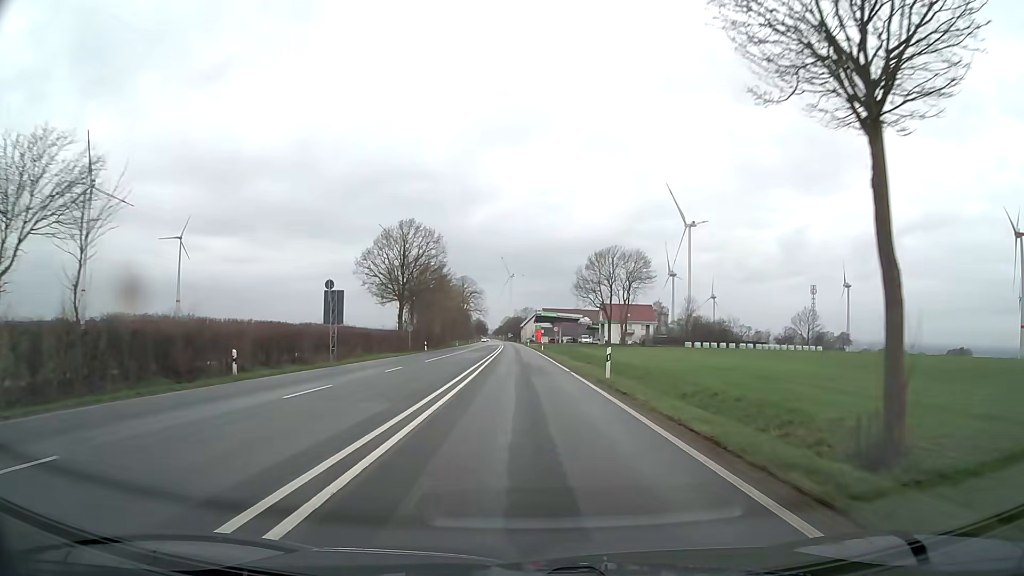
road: primary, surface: asphalt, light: Day
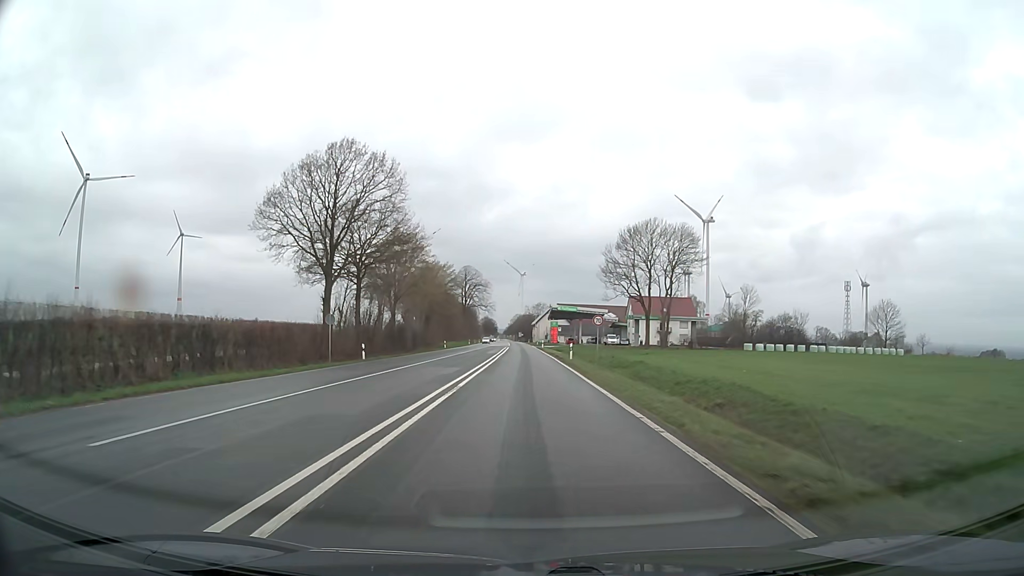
(-0.3, +32.3) m; -1°
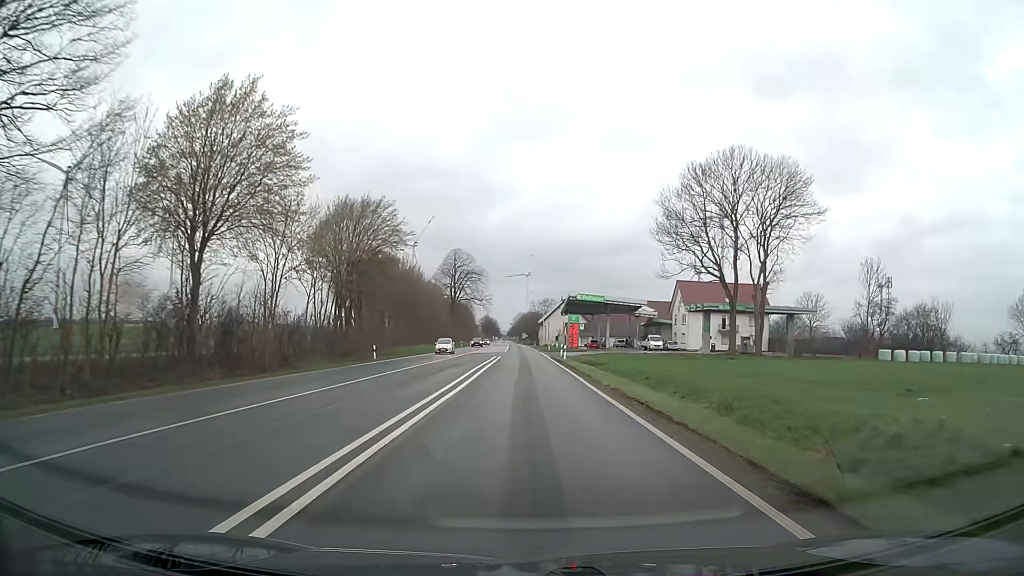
(-0.2, +43.0) m; 0°
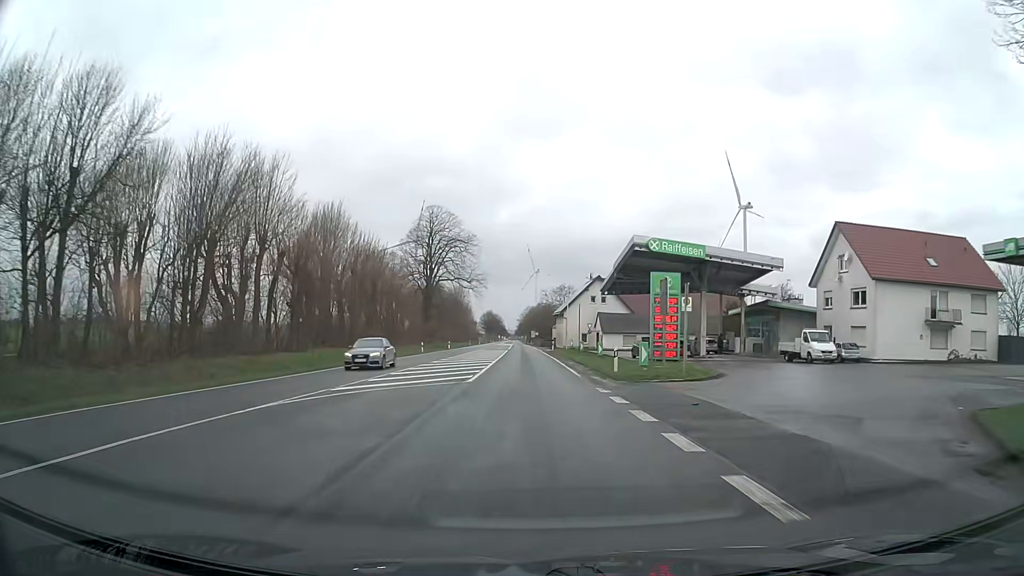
(-0.4, +53.7) m; -1°
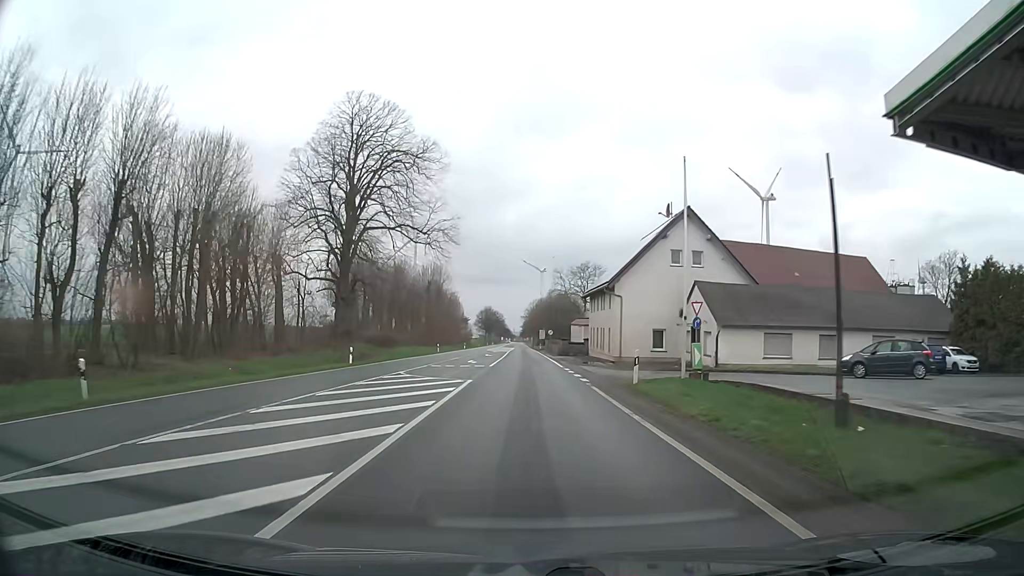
(-0.2, +54.2) m; -1°
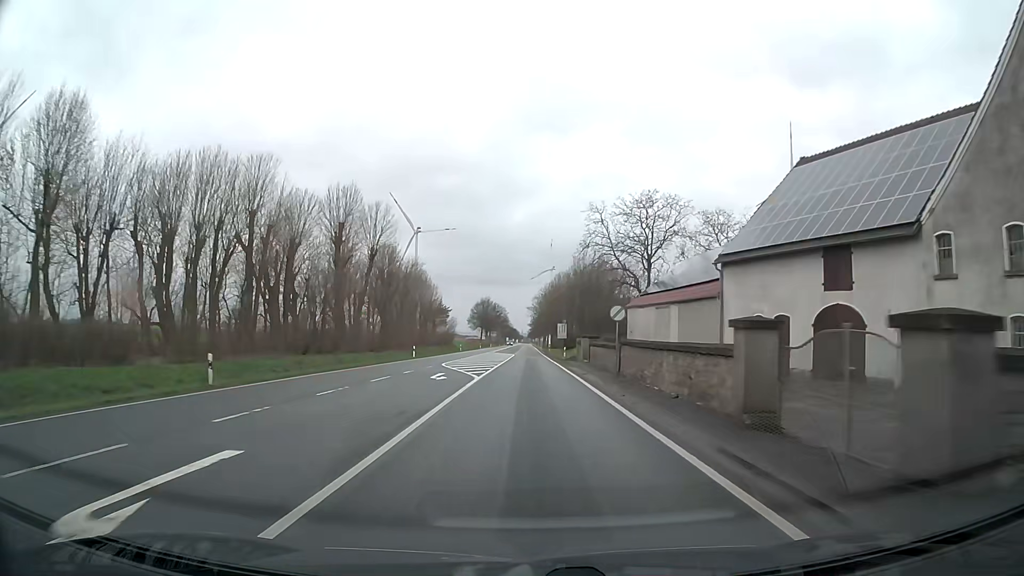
(-0.2, +59.7) m; -1°
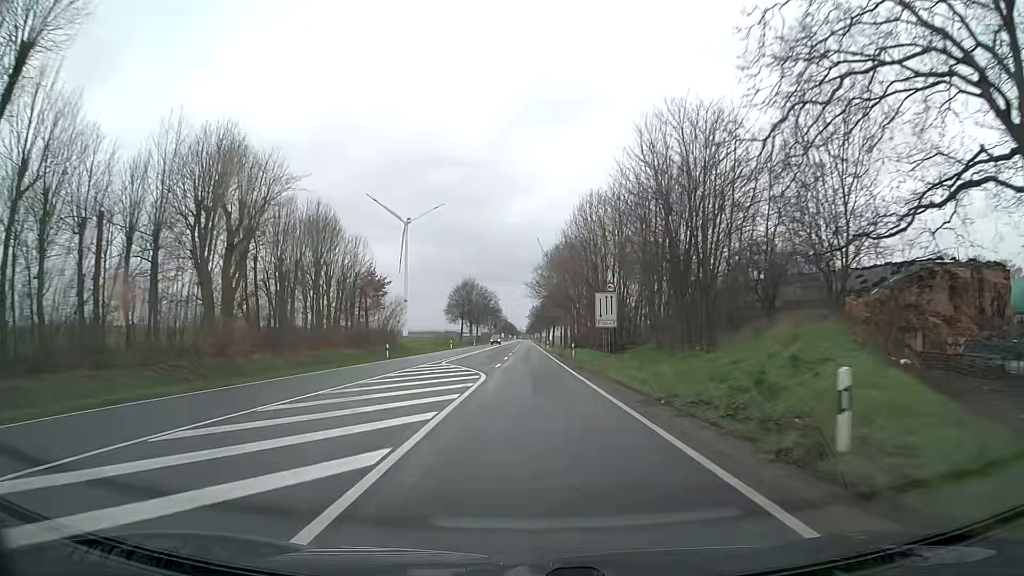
(0.0, +52.8) m; 0°
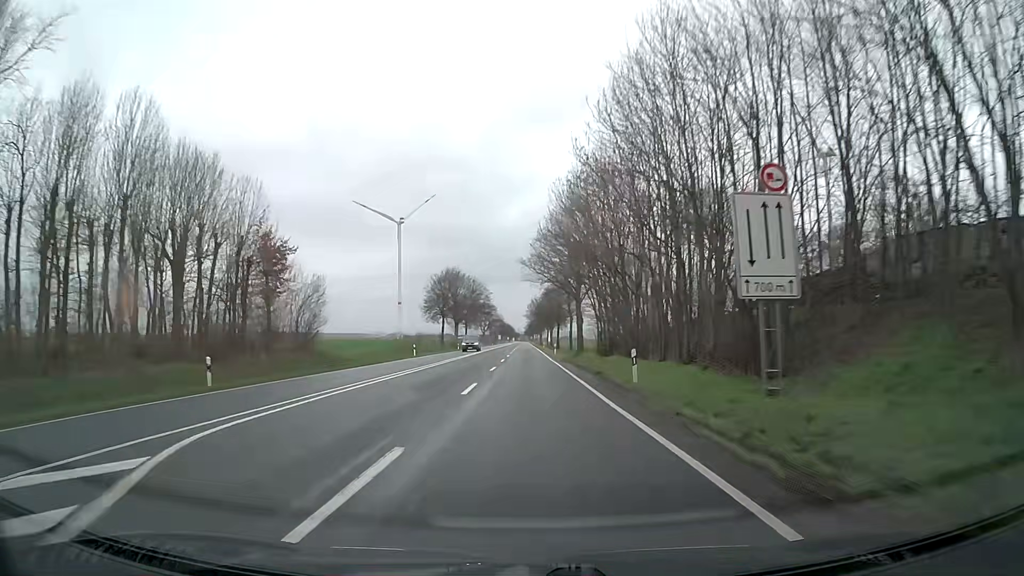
(+0.1, +28.0) m; 0°
(0, +10) (0, +20) (0, +30) (0, +40) (0, +50) (0, +60) (0, +70) (0, +80) (0, +90) (0, +100) m
